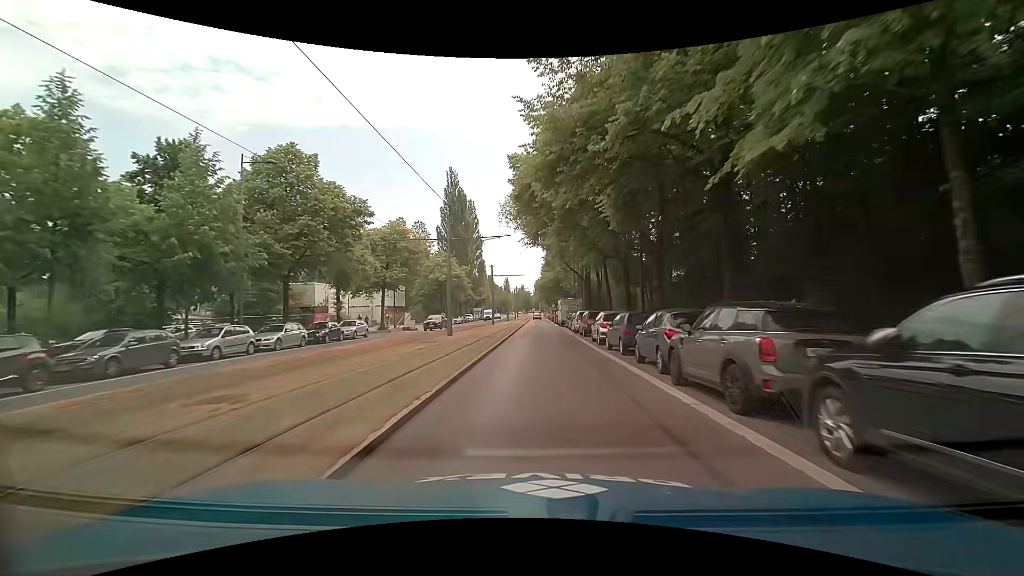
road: secondary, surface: asphalt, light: Day
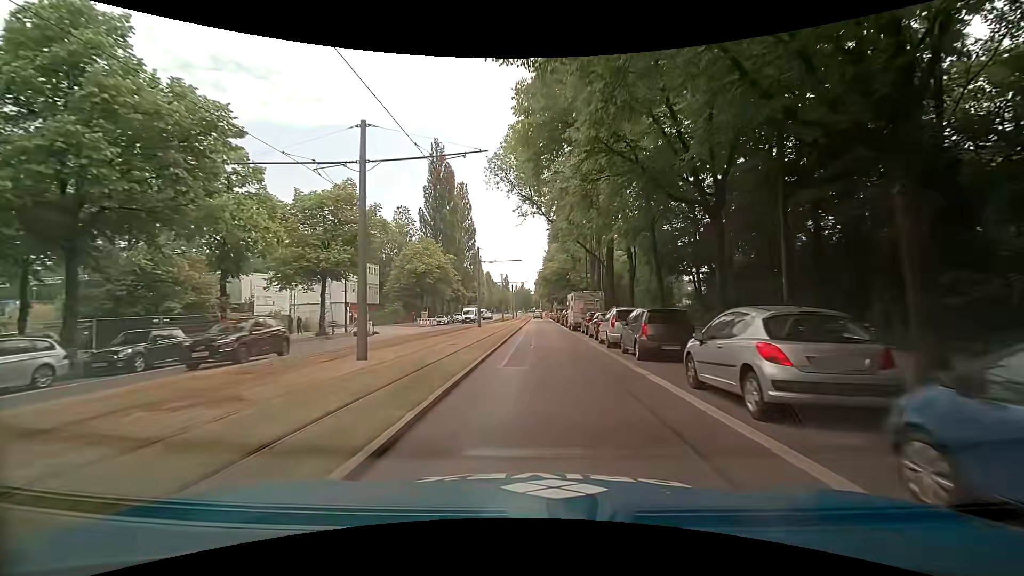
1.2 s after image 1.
(-0.1, +15.3) m; -1°
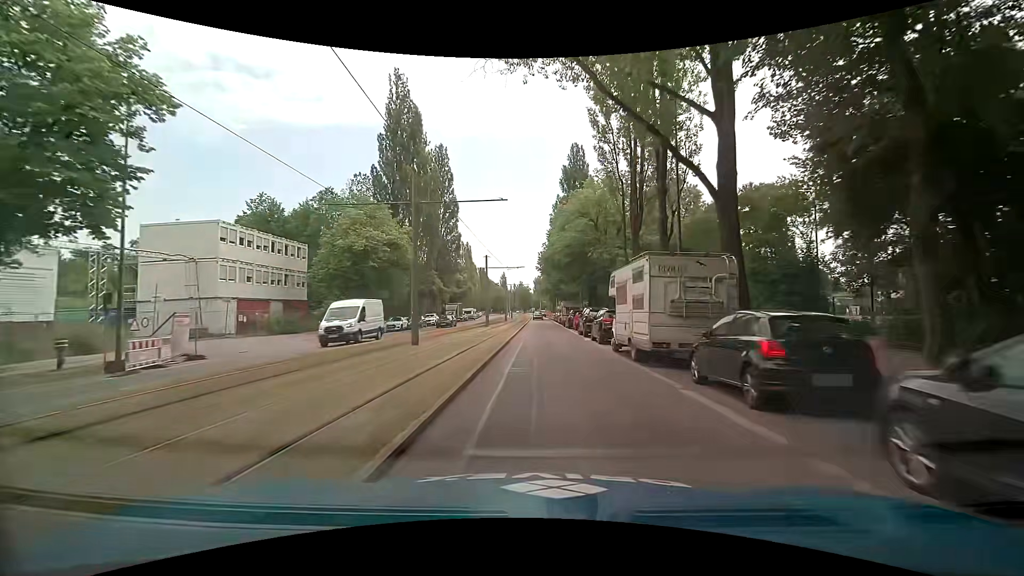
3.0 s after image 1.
(+0.1, +23.5) m; 0°
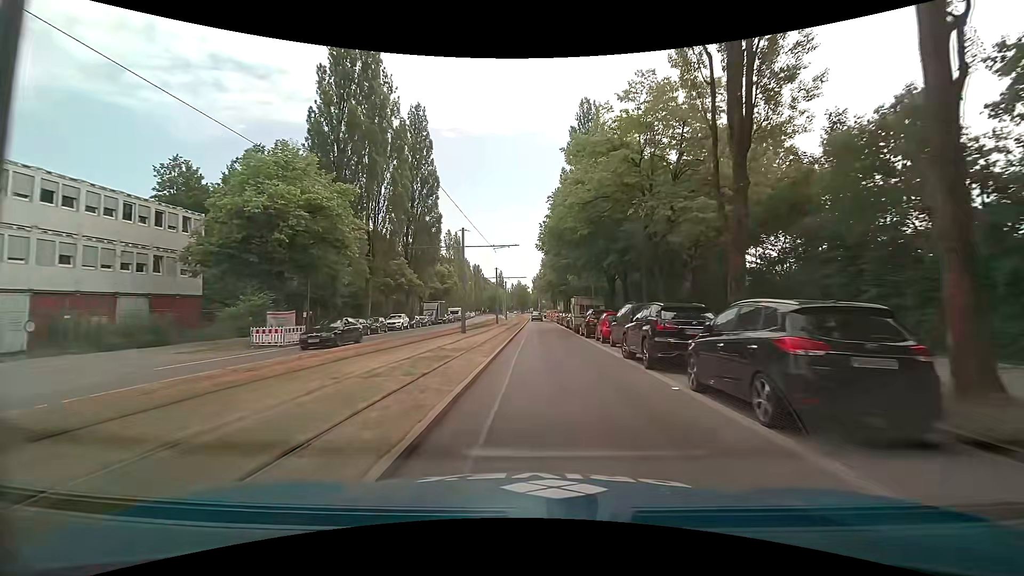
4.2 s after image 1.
(+0.1, +16.0) m; 0°
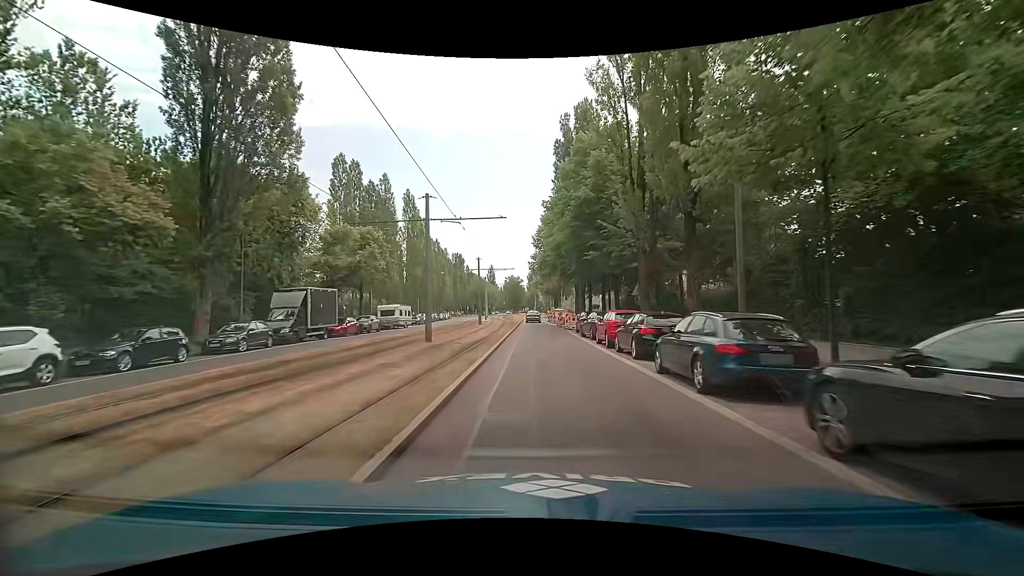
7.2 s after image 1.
(+0.4, +38.6) m; +1°
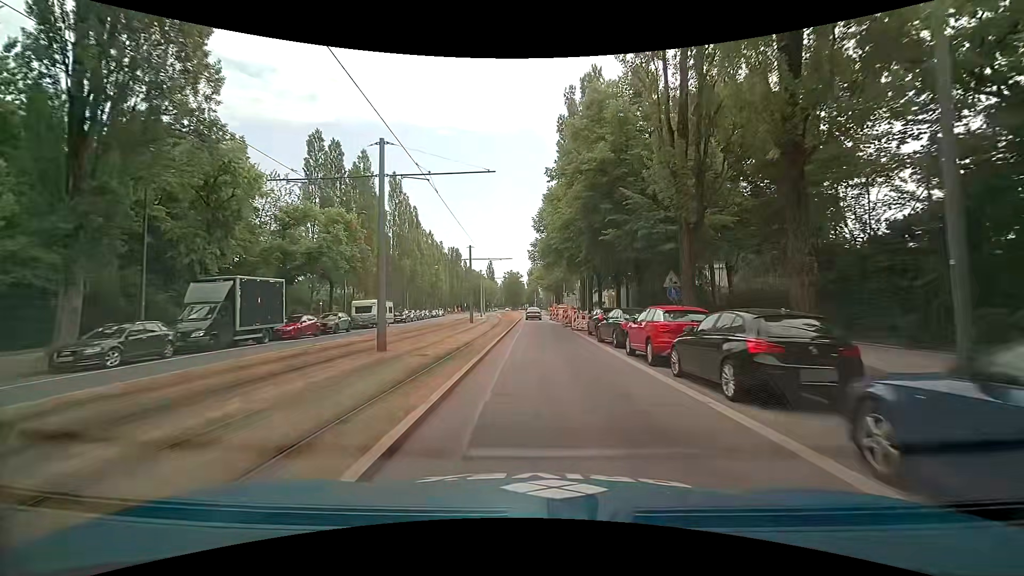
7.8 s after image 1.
(-0.1, +7.3) m; -1°
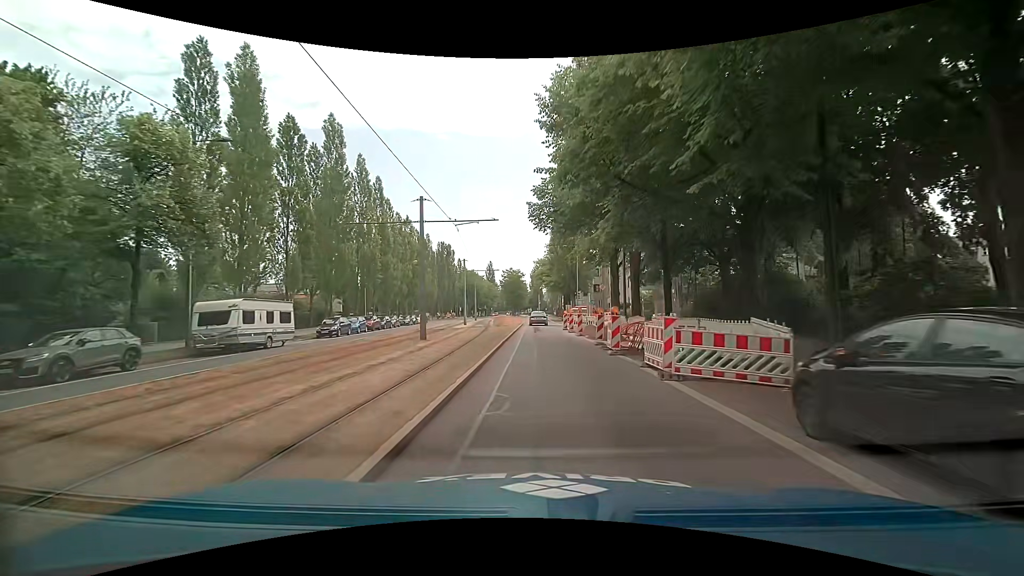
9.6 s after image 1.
(-0.1, +20.8) m; -1°
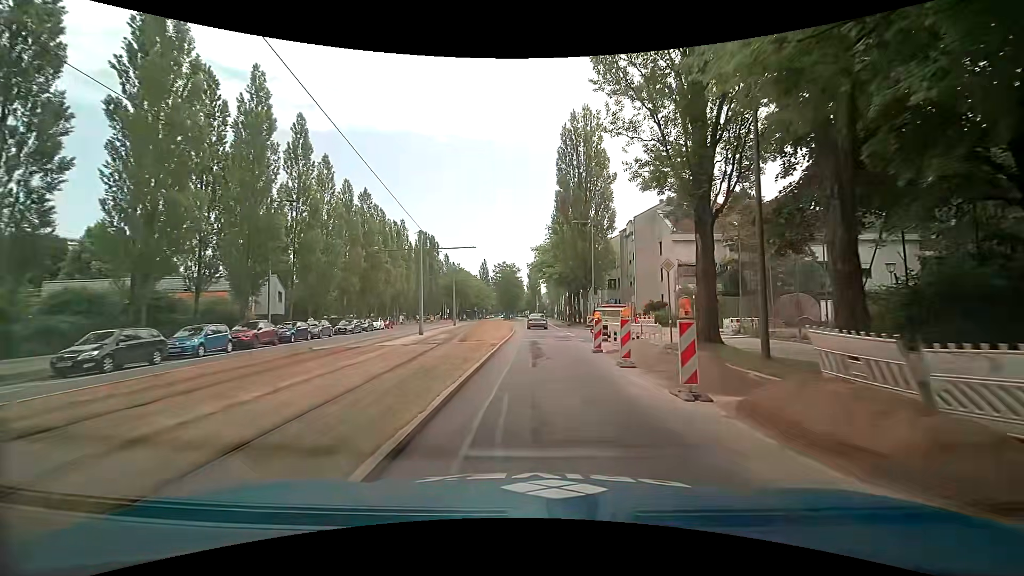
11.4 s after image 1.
(+0.2, +20.1) m; 0°
(0, +10) (0, +20) (0, +30) (0, +40) (+1, +50) (+1, +60) (+1, +70) (+2, +80) (+2, +90) (+3, +100) m
